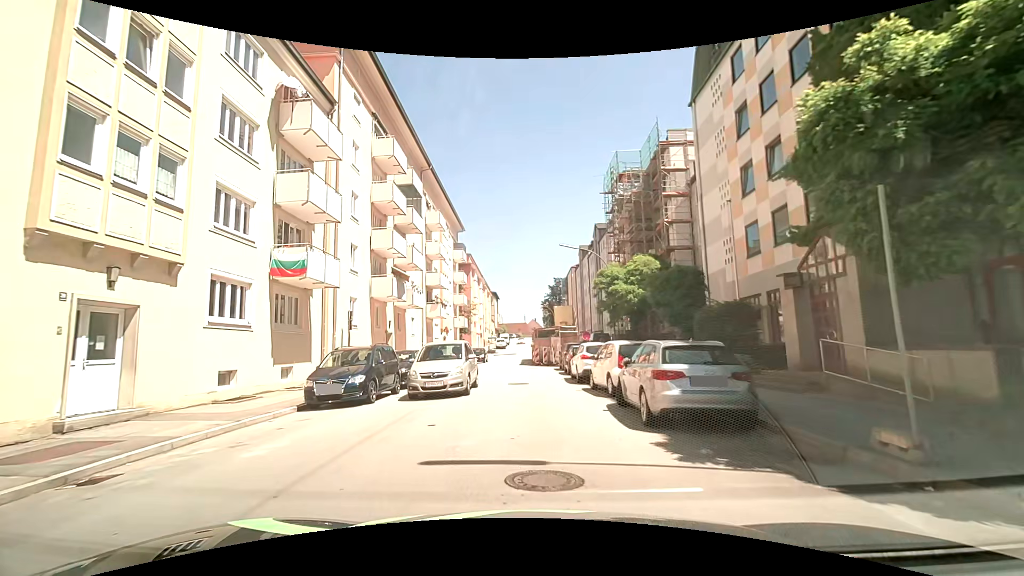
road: tertiary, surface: asphalt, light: Day
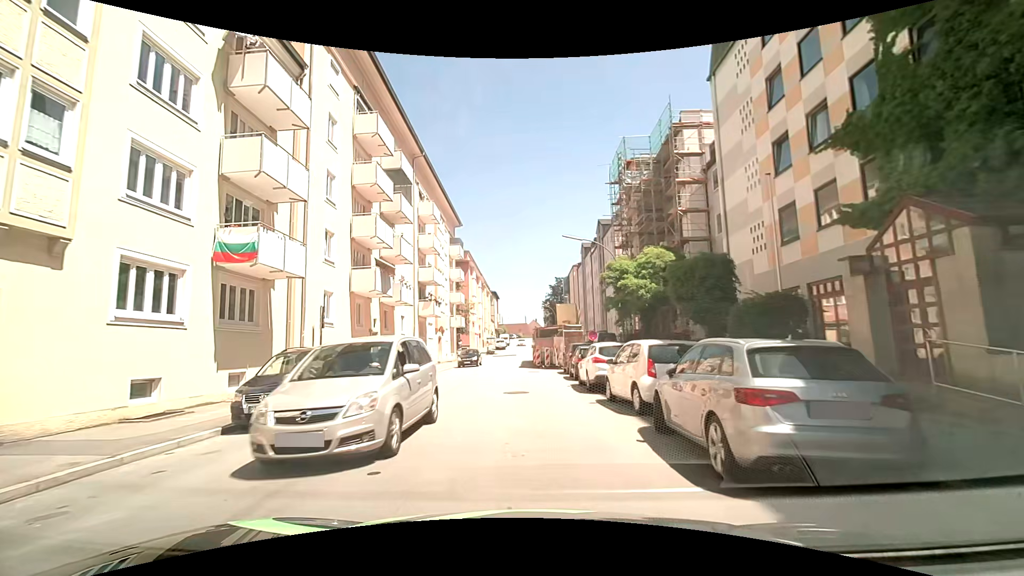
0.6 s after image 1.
(0.0, +3.2) m; 0°
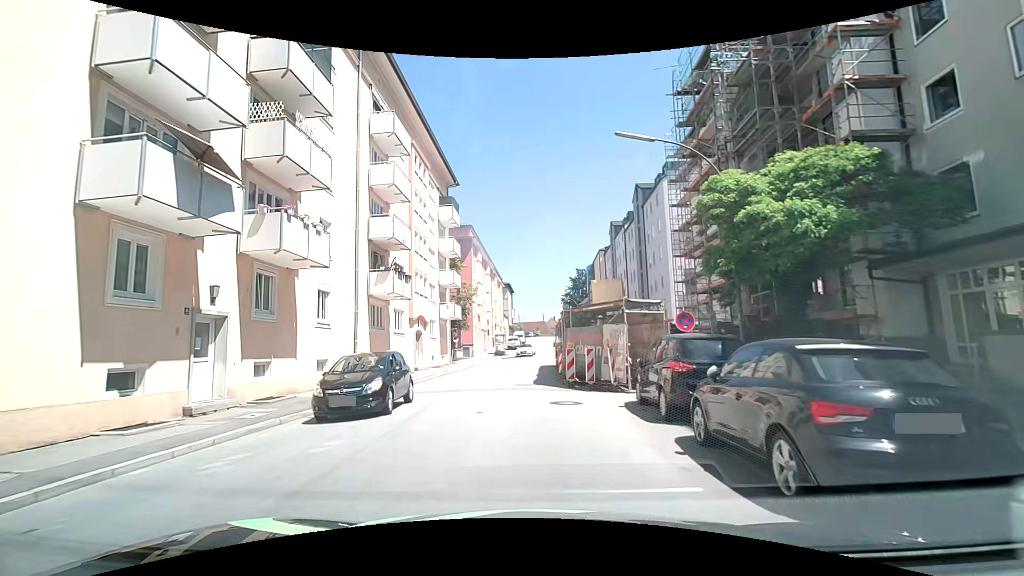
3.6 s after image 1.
(-0.1, +16.1) m; -1°
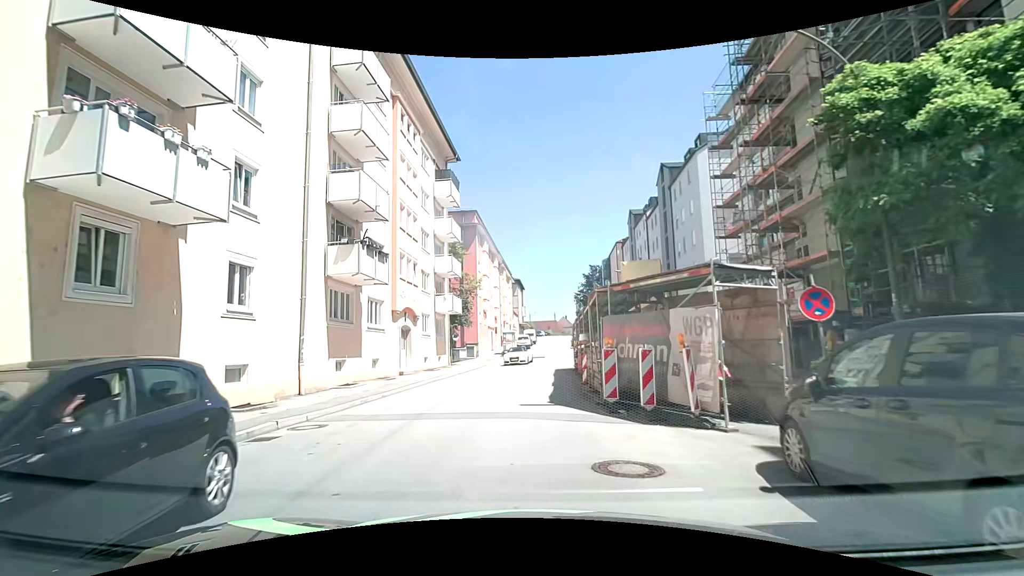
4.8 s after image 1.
(0.0, +6.5) m; -3°
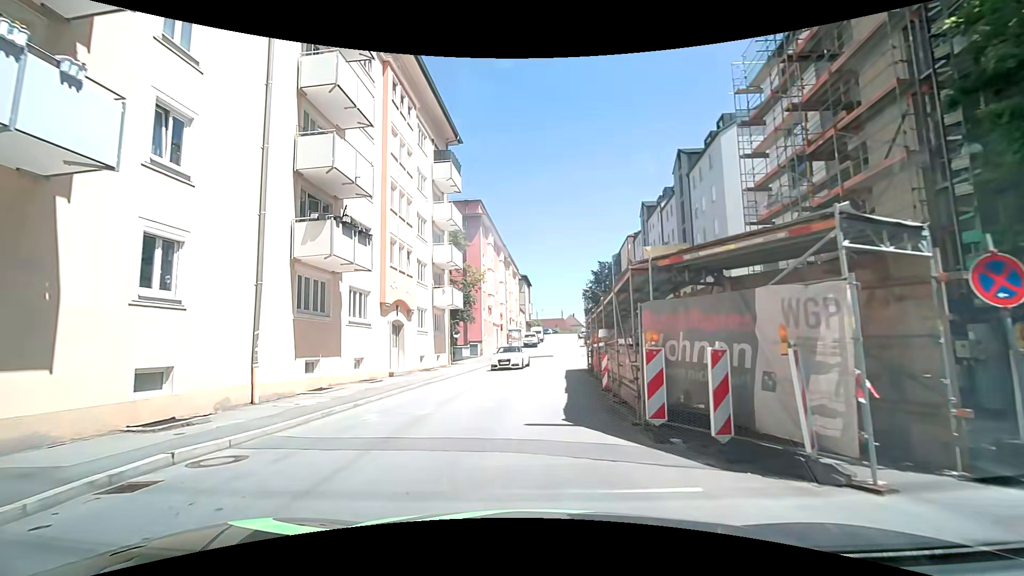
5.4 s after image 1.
(+0.1, +3.2) m; 0°
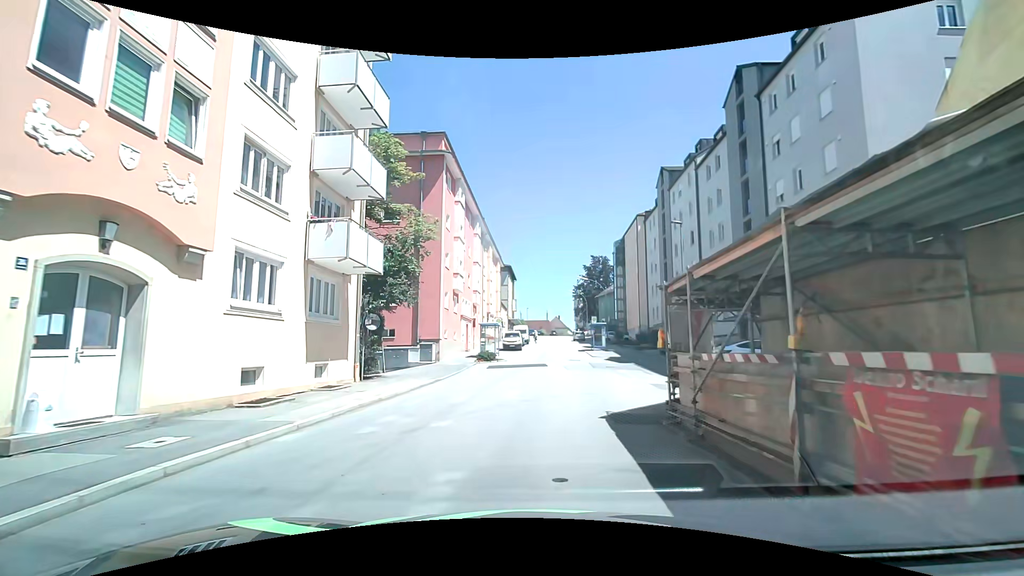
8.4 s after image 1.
(+0.1, +16.7) m; 0°
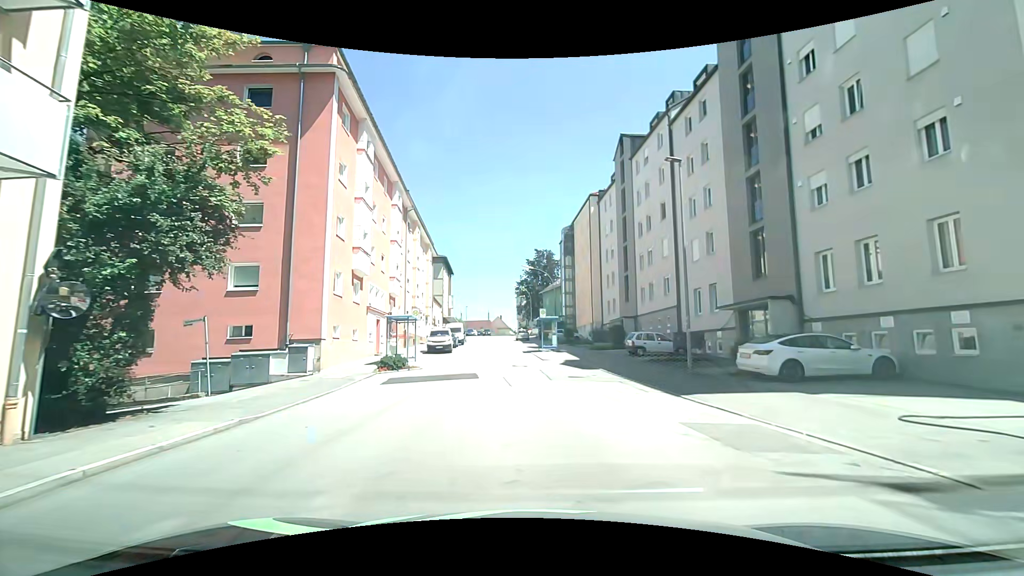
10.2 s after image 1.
(+0.6, +10.1) m; +8°
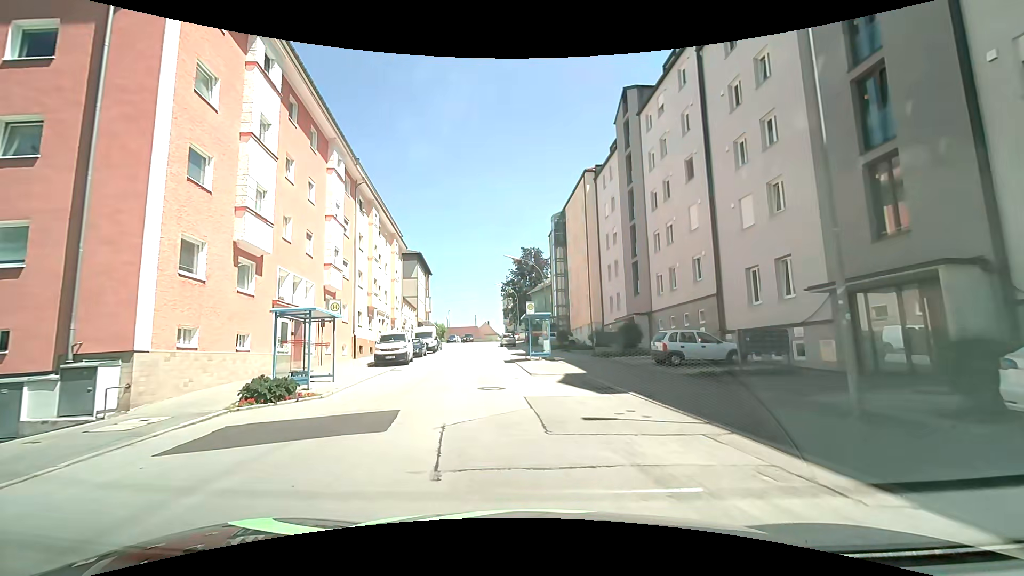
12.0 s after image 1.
(+0.3, +9.7) m; +1°
(0, +10) (-1, +20) (-2, +30) (-3, +40) (-4, +50) (-5, +60) (-6, +70) (-7, +80) (-7, +90) (-8, +100) m
